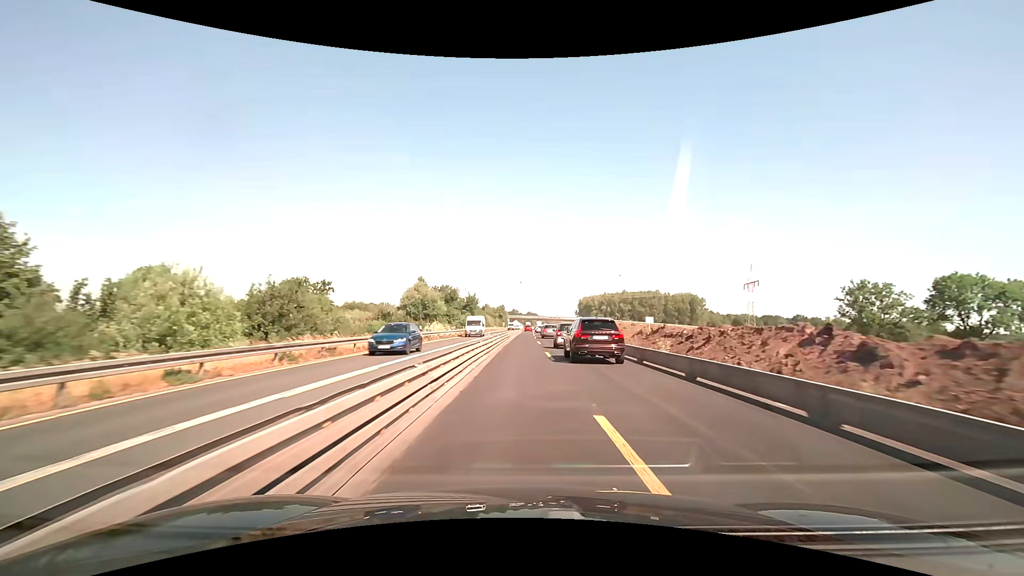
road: motorway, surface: asphalt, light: Day
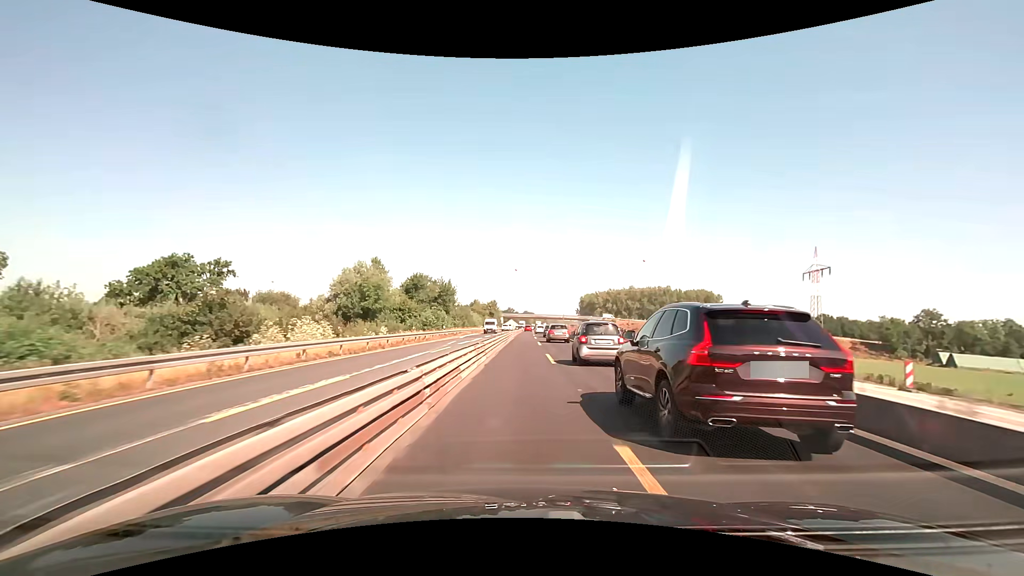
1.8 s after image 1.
(+0.2, +37.8) m; 0°
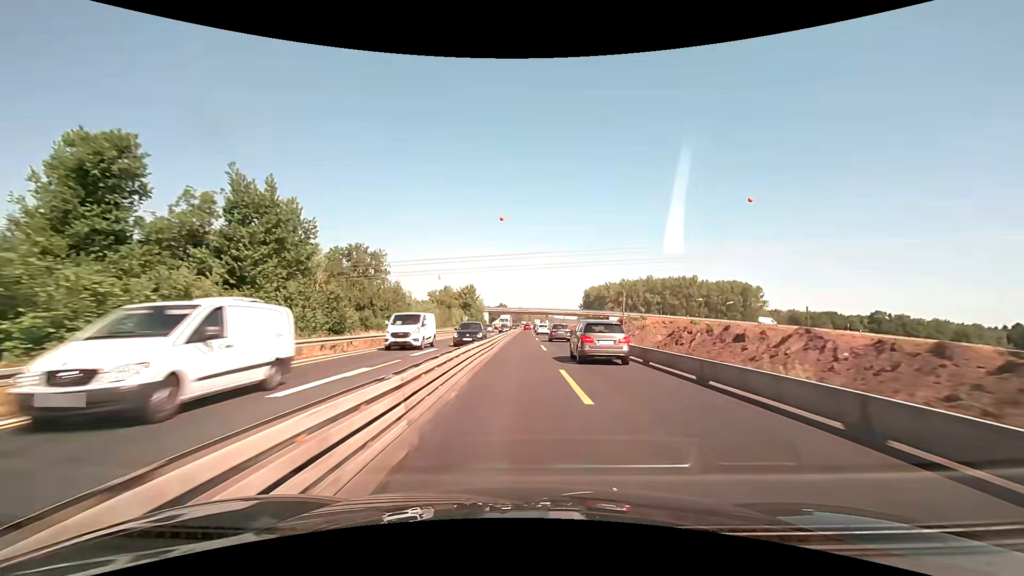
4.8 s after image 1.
(+0.4, +63.4) m; +1°
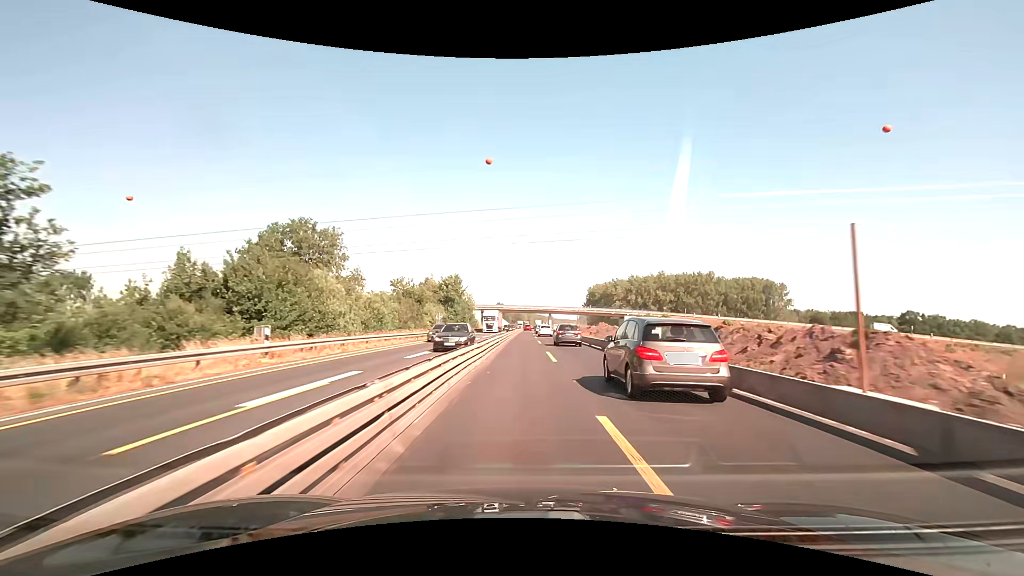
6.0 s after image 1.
(+0.1, +25.4) m; 0°
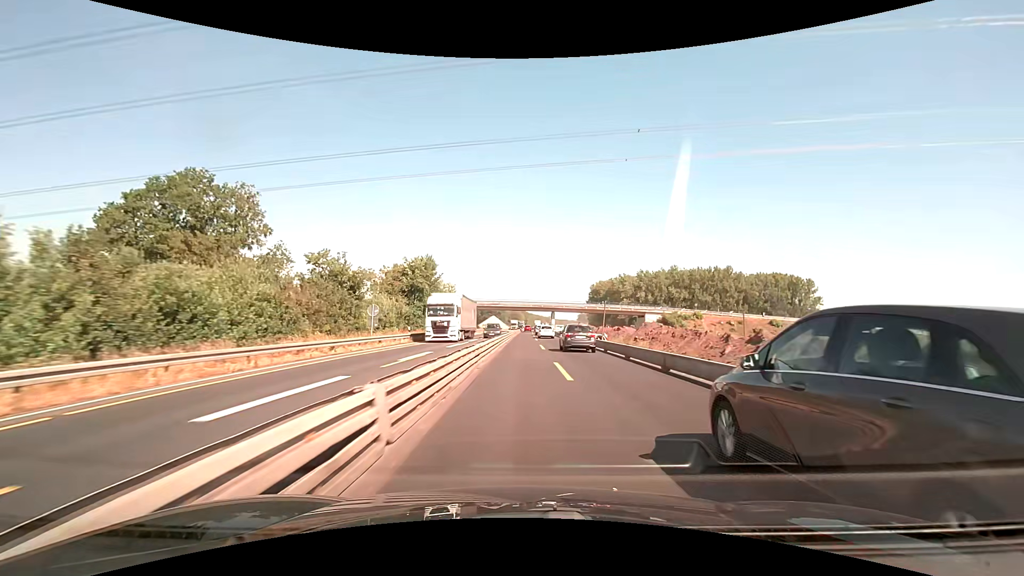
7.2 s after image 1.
(+0.1, +25.4) m; 0°
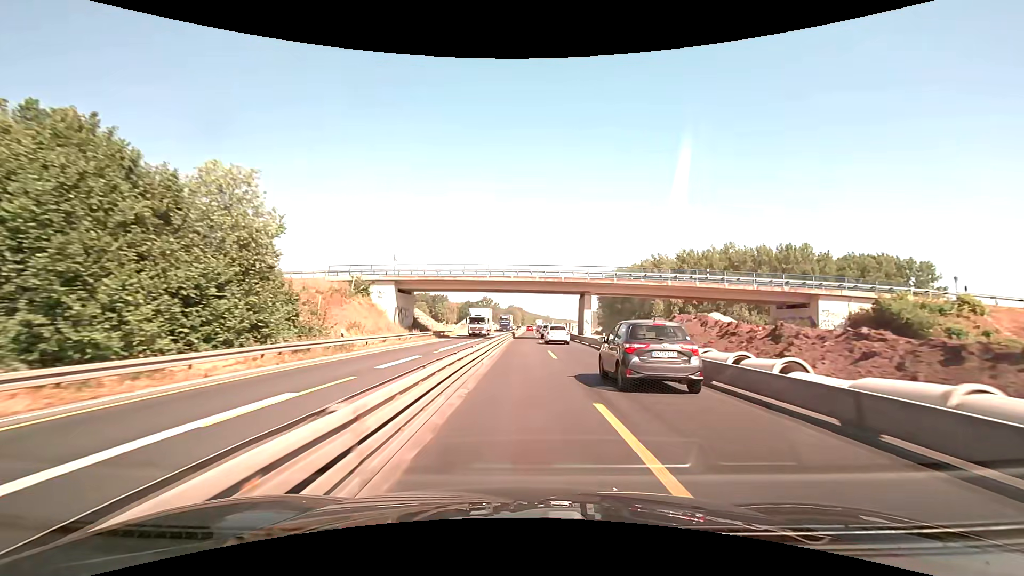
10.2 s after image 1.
(+0.1, +63.5) m; 0°
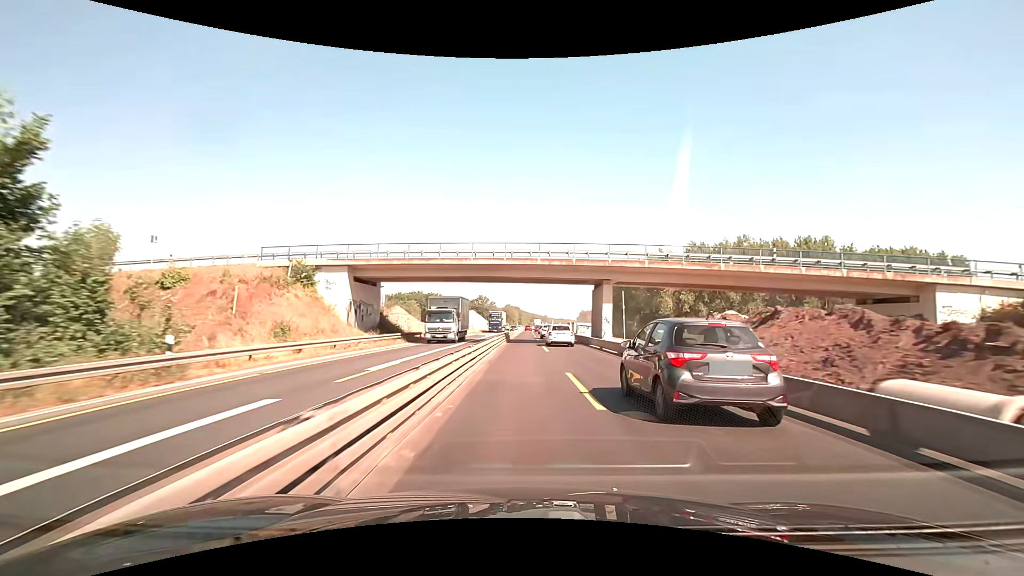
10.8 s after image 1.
(+0.1, +12.7) m; 0°
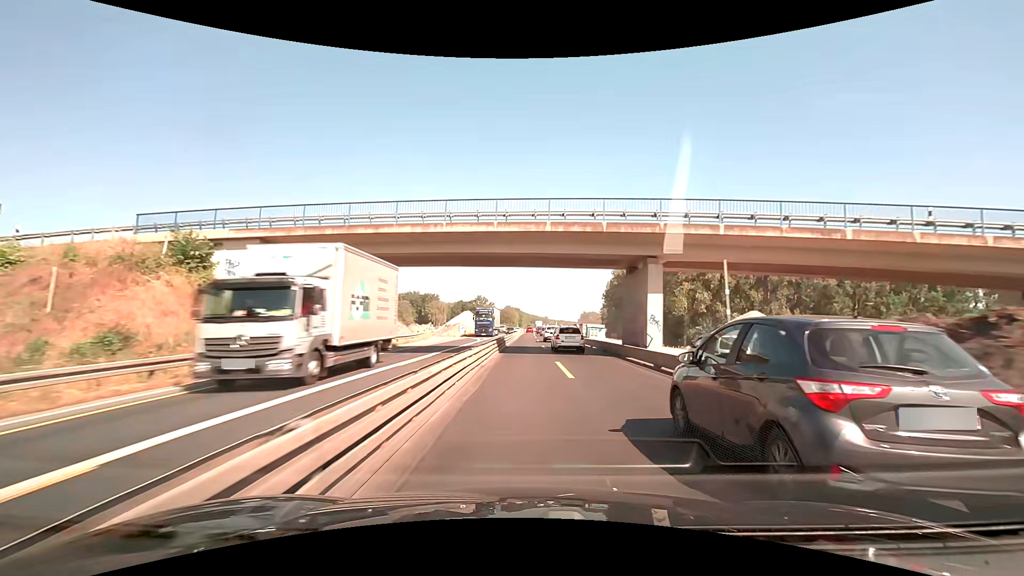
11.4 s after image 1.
(0.0, +12.7) m; 0°
(0, +10) (0, +20) (0, +30) (0, +40) (0, +50) (+1, +60) (+1, +70) (+1, +80) (+1, +90) (+1, +100) m
